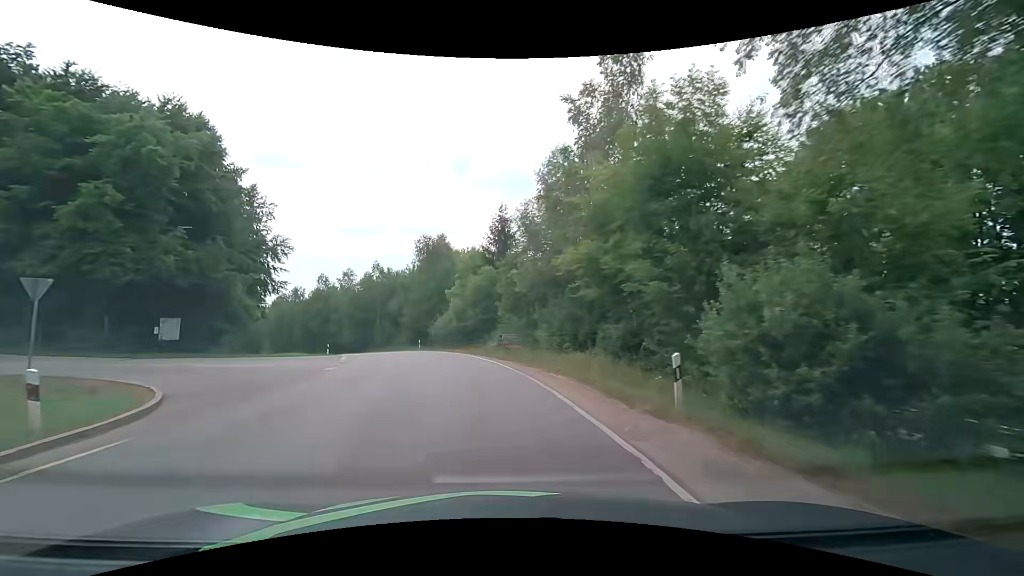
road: tertiary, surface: asphalt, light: Day
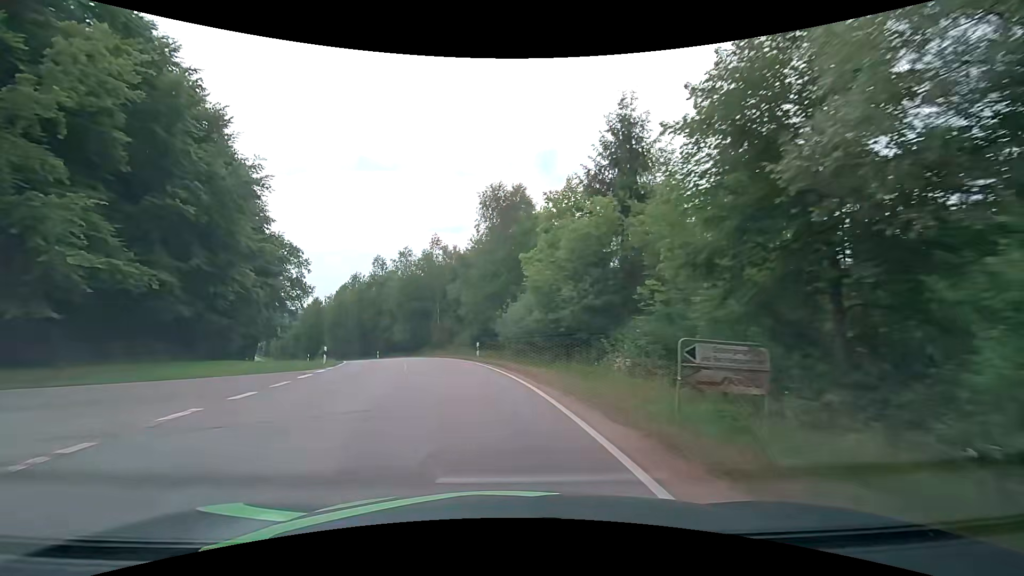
(-1.8, +21.2) m; -10°
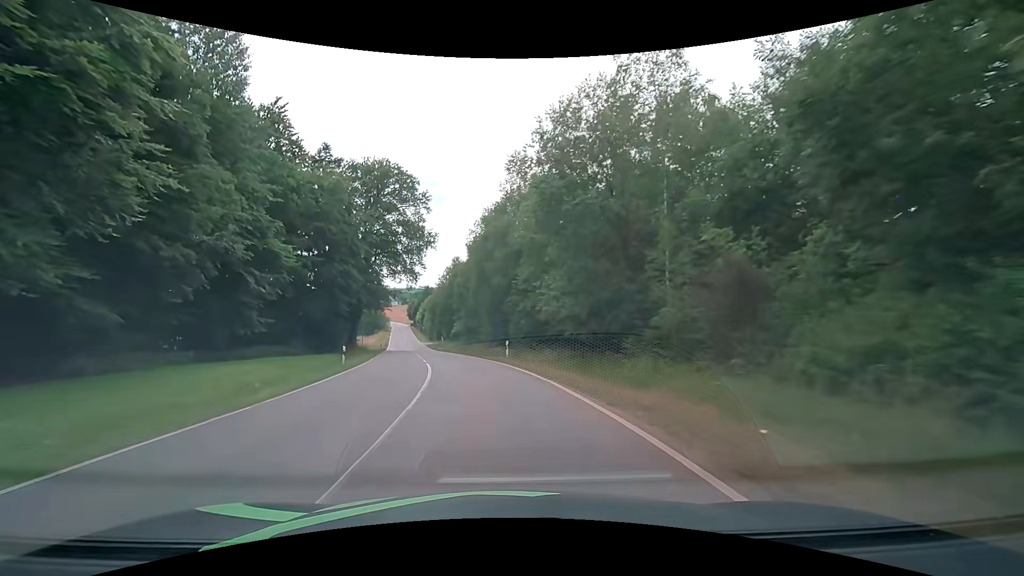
(-6.9, +39.5) m; -20°
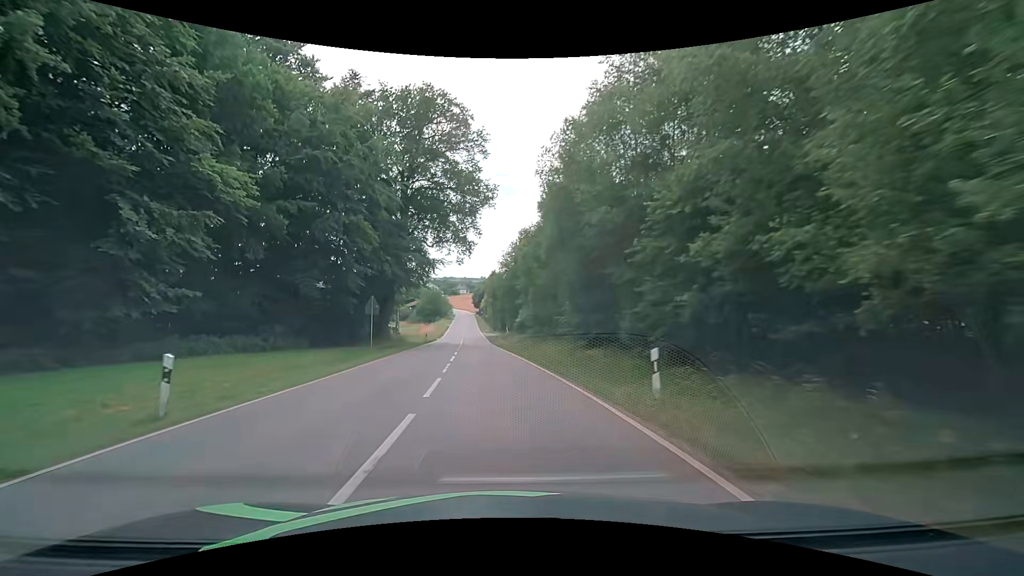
(-1.1, +17.7) m; -7°
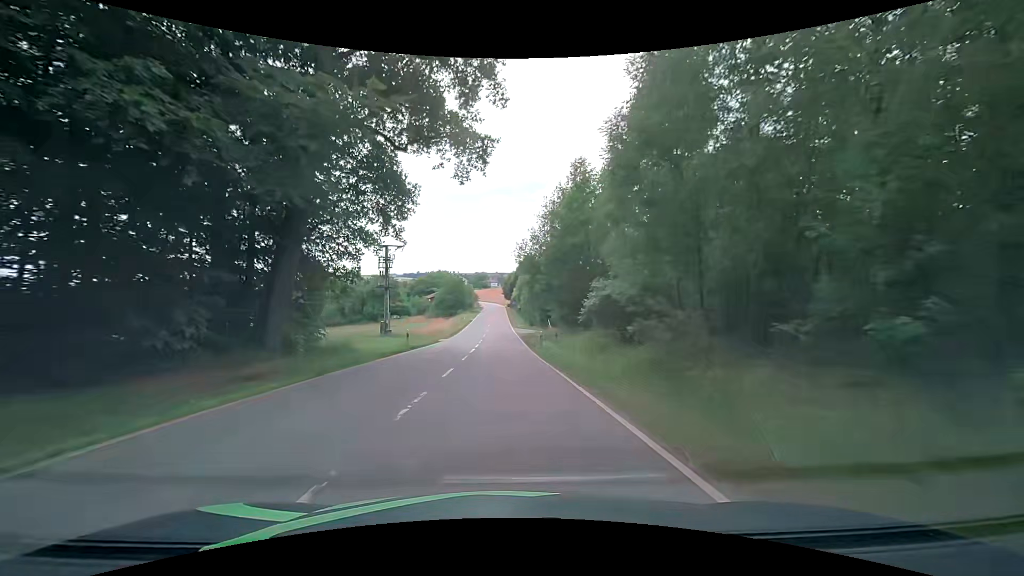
(-1.2, +27.2) m; -4°
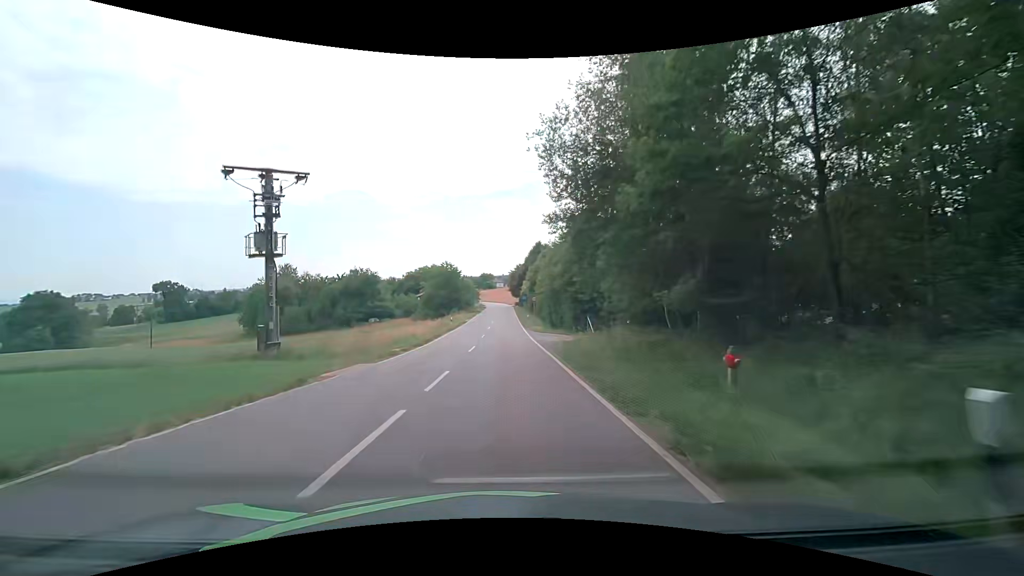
(-0.1, +27.1) m; -1°
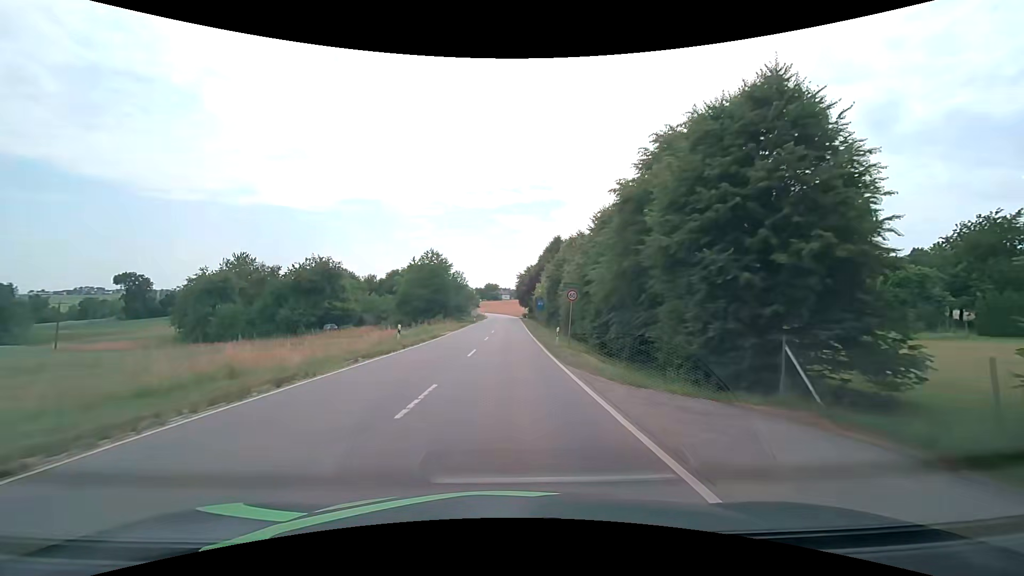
(-0.1, +27.0) m; -1°
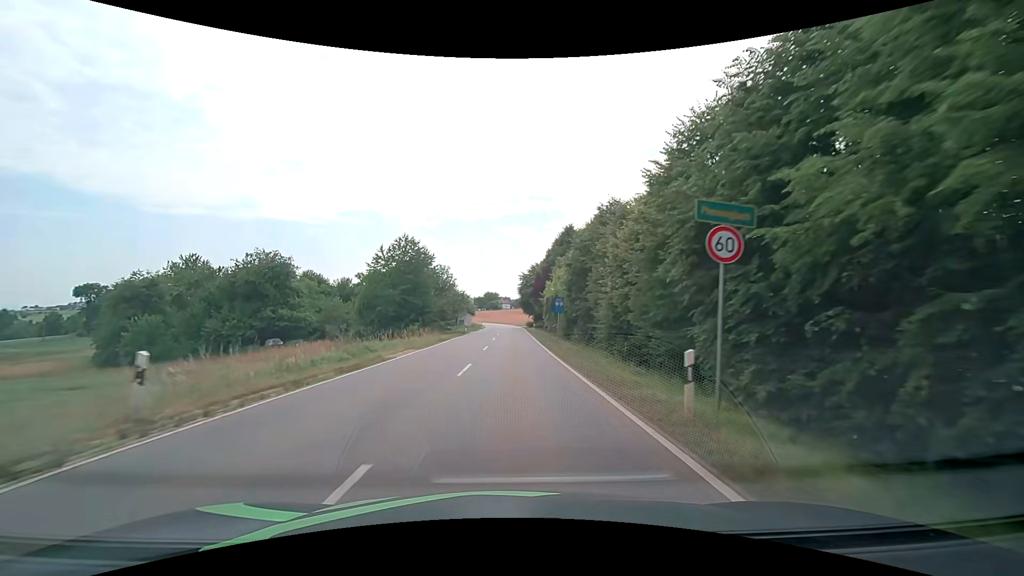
(0.0, +17.9) m; 0°
(0, +10) (0, +20) (0, +30) (0, +40) (+1, +50) (+1, +60) (+1, +70) (+1, +80) (+1, +90) (+1, +100) m
